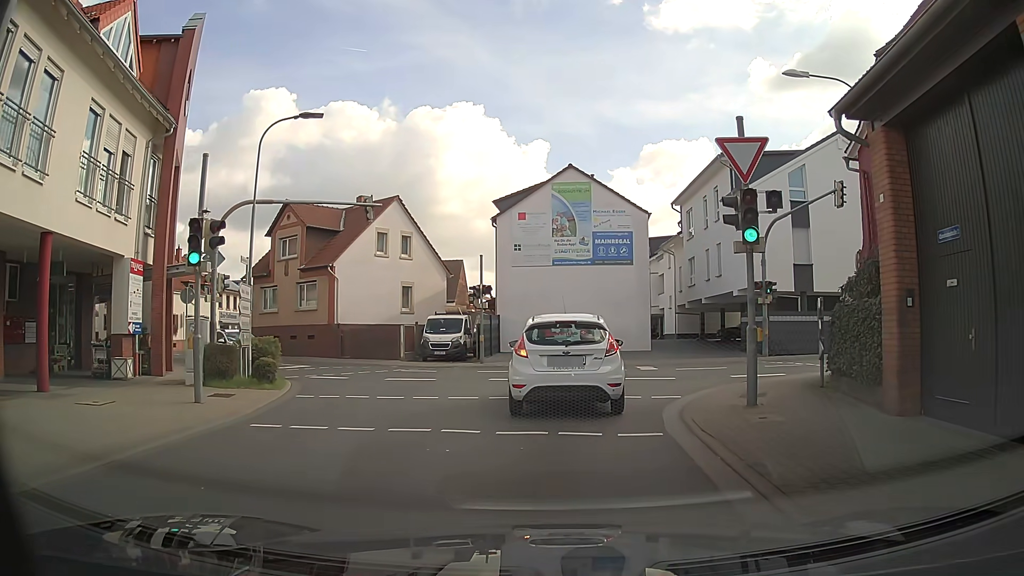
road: unclassified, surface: asphalt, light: Day
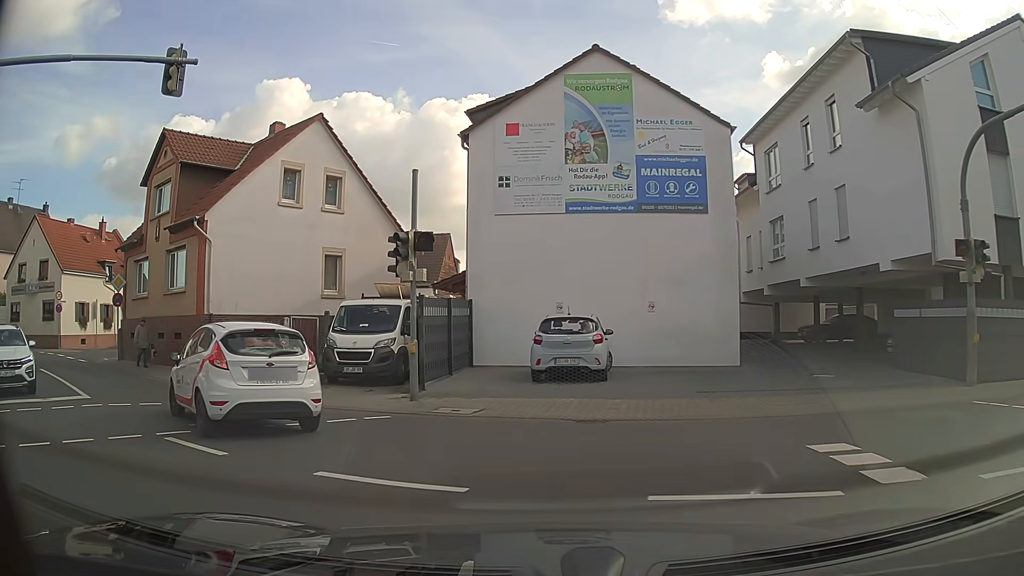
(-0.2, +15.0) m; -1°
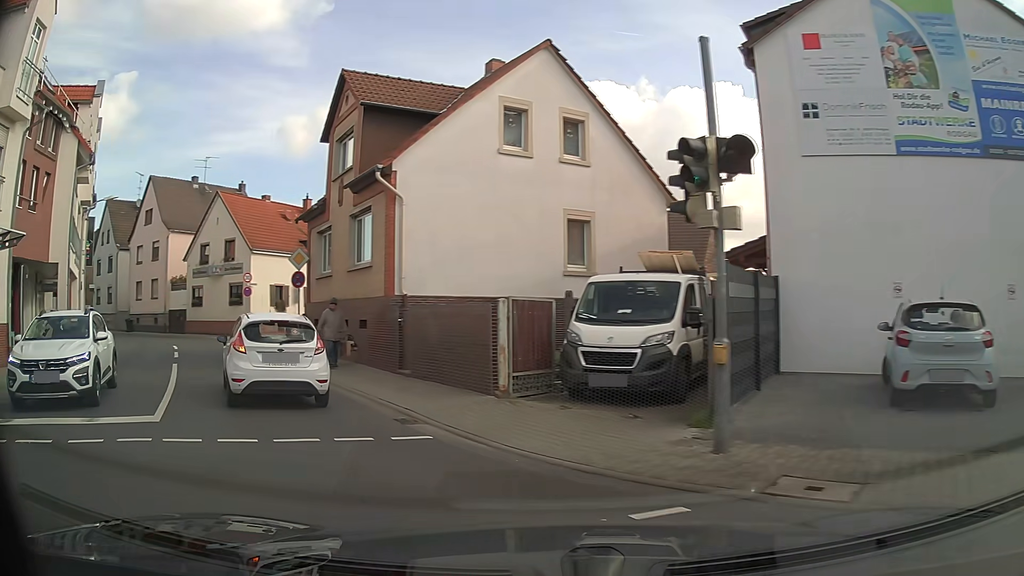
(-1.1, +5.9) m; -22°
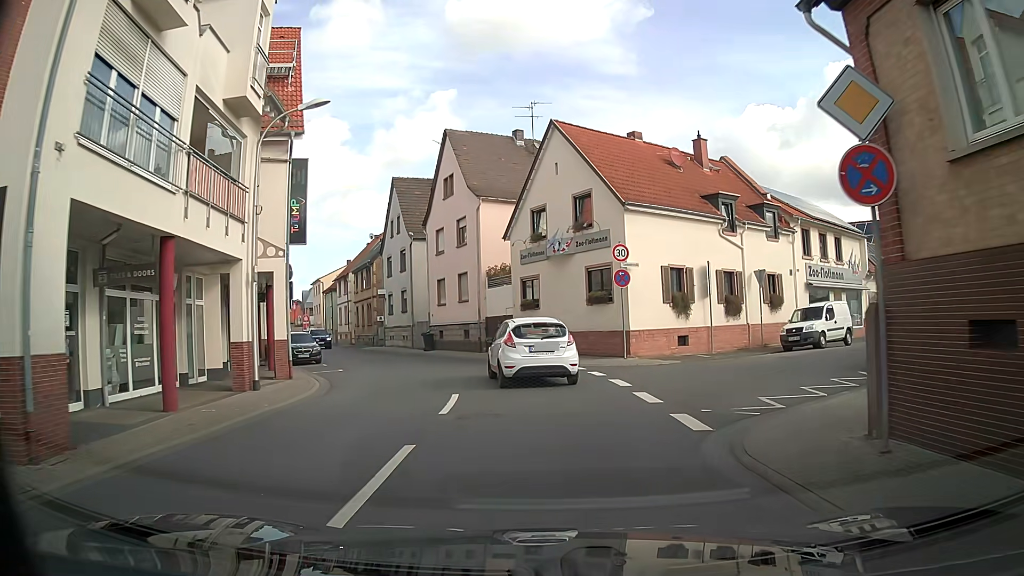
(-7.7, +16.6) m; -31°
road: tertiary
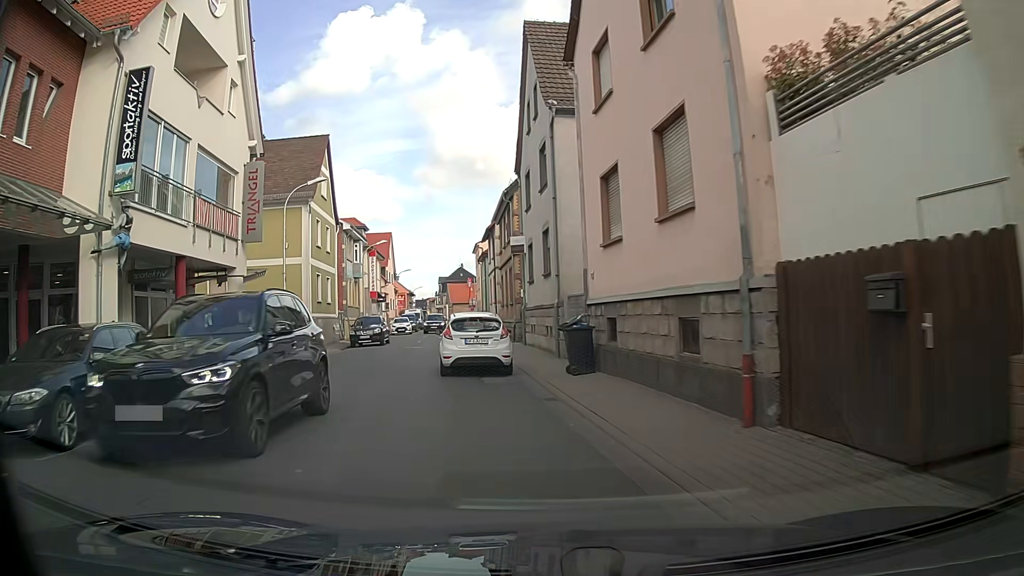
(-2.4, +25.9) m; -18°
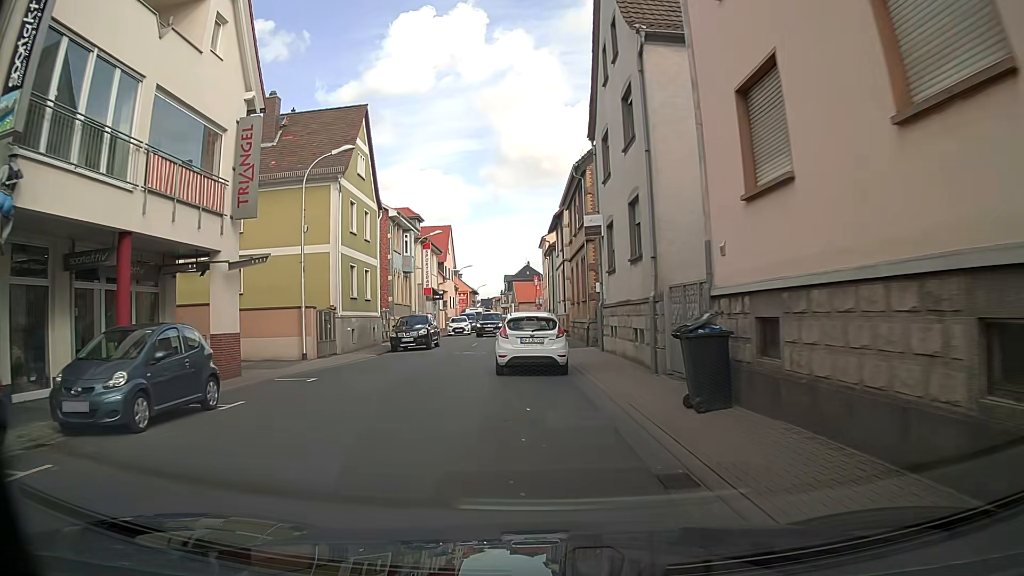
(-0.3, +5.7) m; -6°
